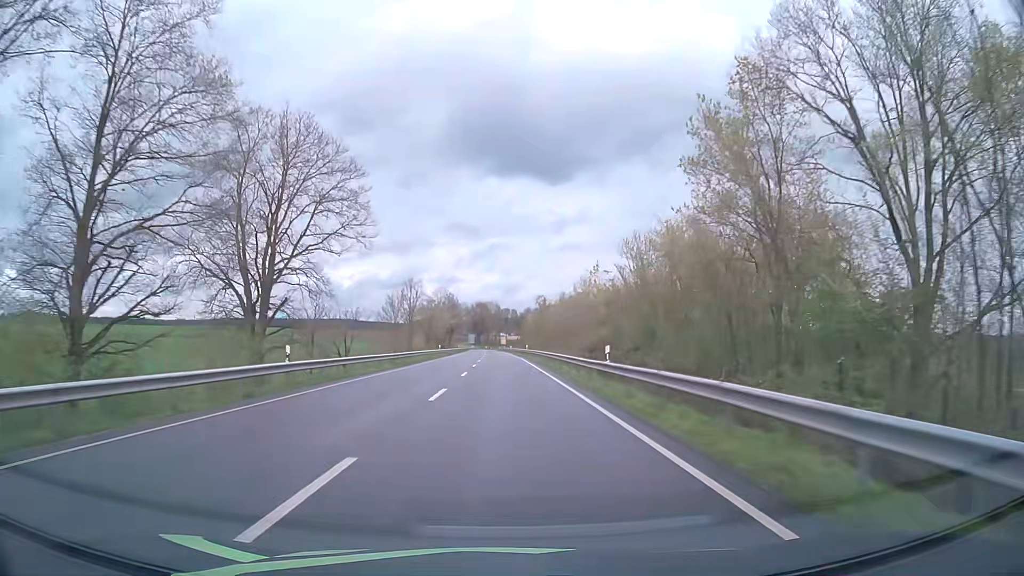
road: secondary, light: Day
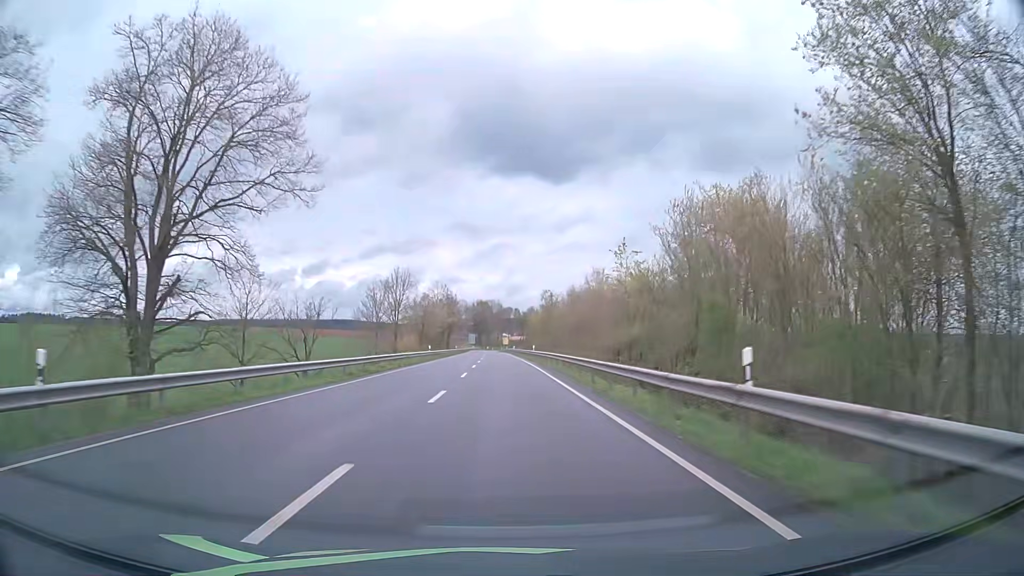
(-0.1, +12.6) m; -1°
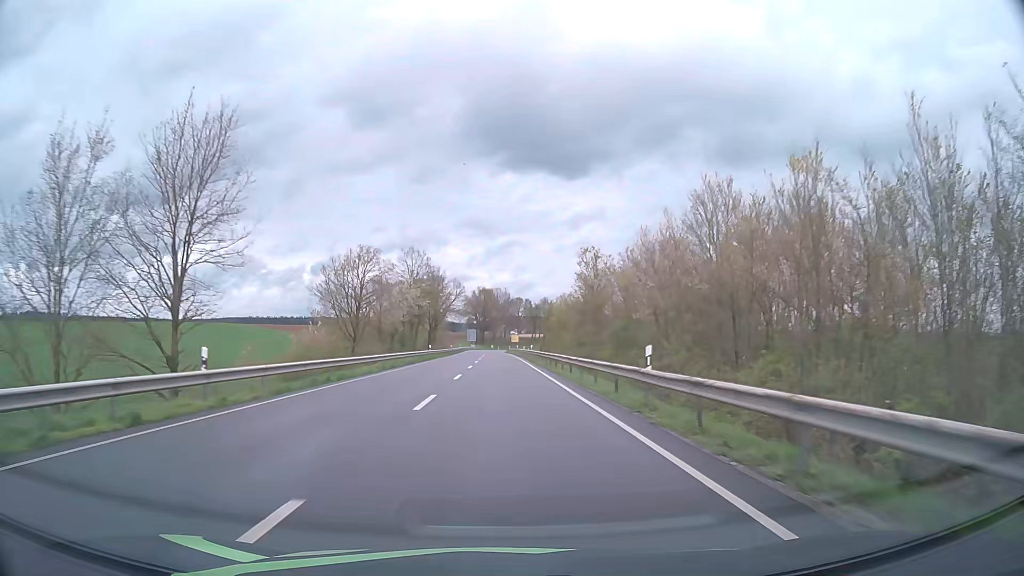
(-0.1, +50.2) m; -1°
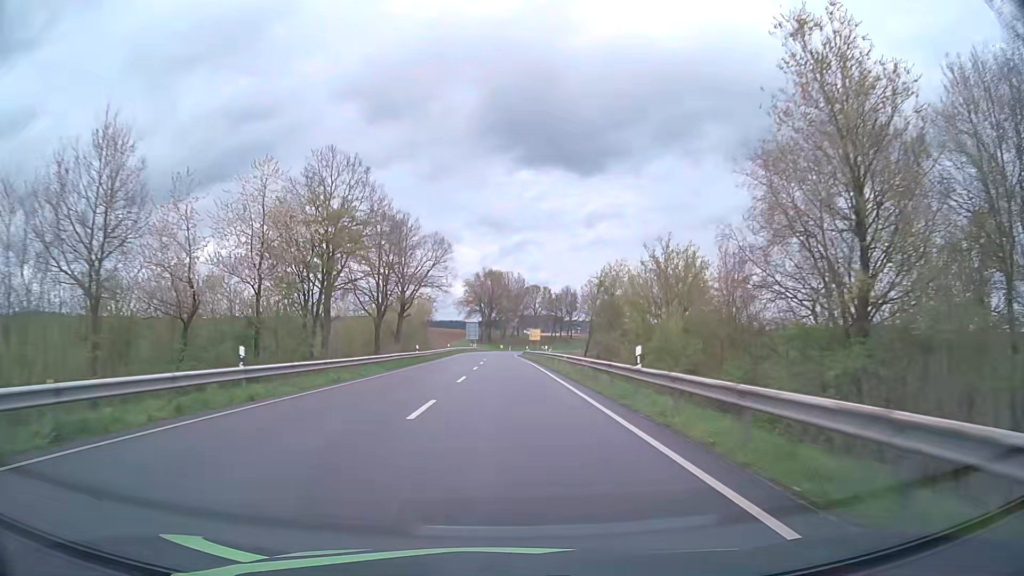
(-0.3, +50.3) m; -1°
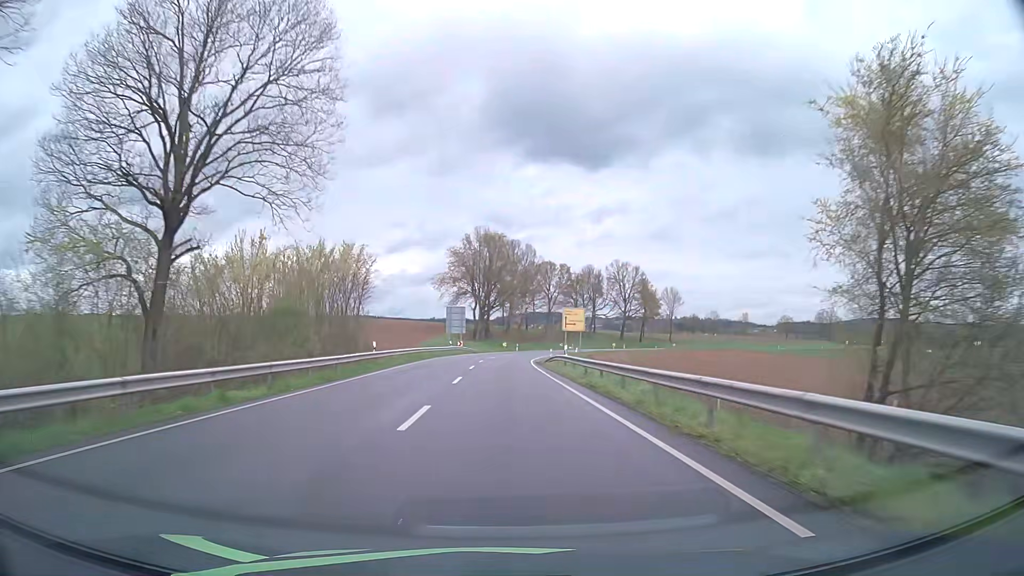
(-0.2, +50.2) m; 0°
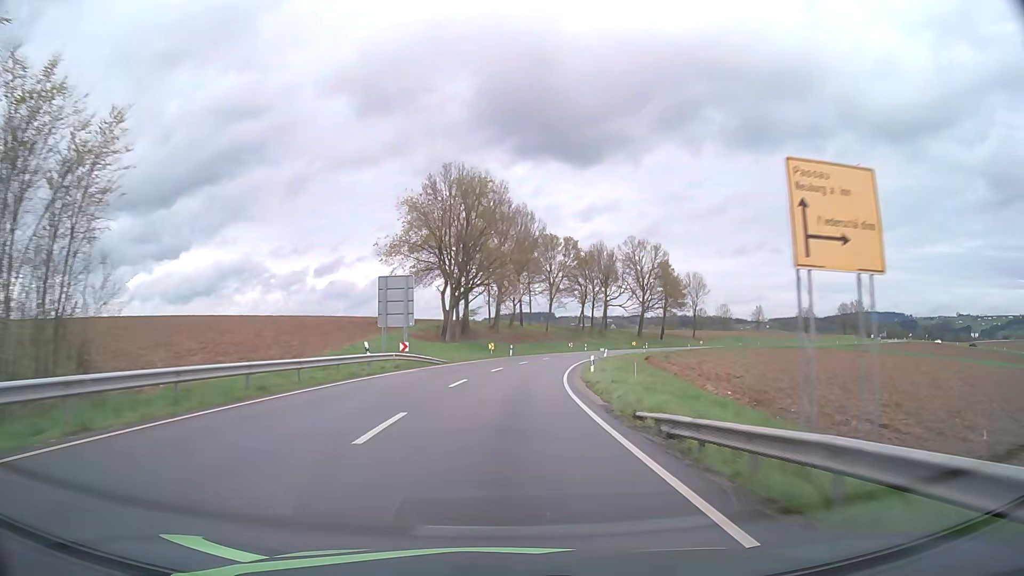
(0.0, +37.7) m; +1°
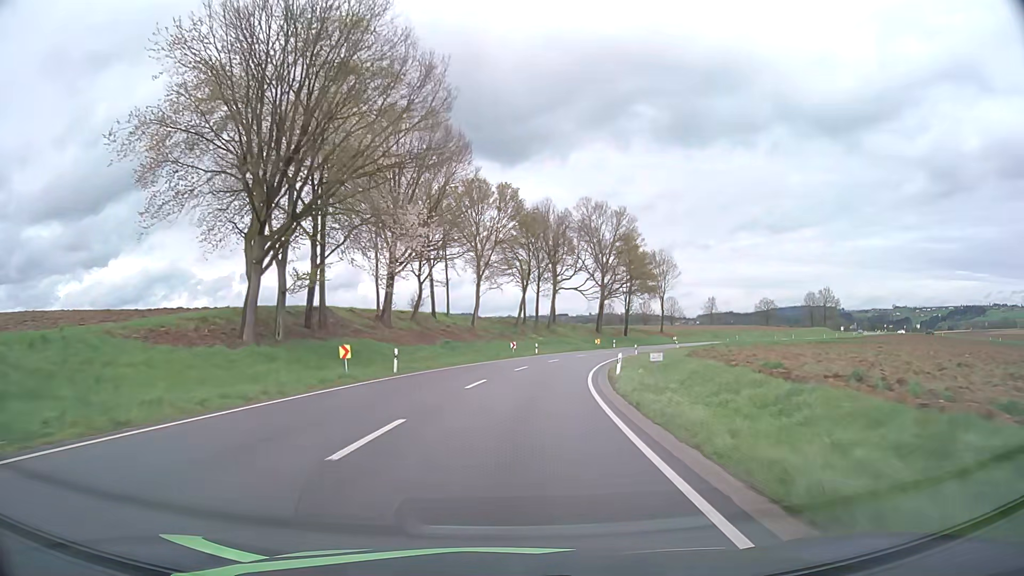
(+2.0, +37.5) m; +6°
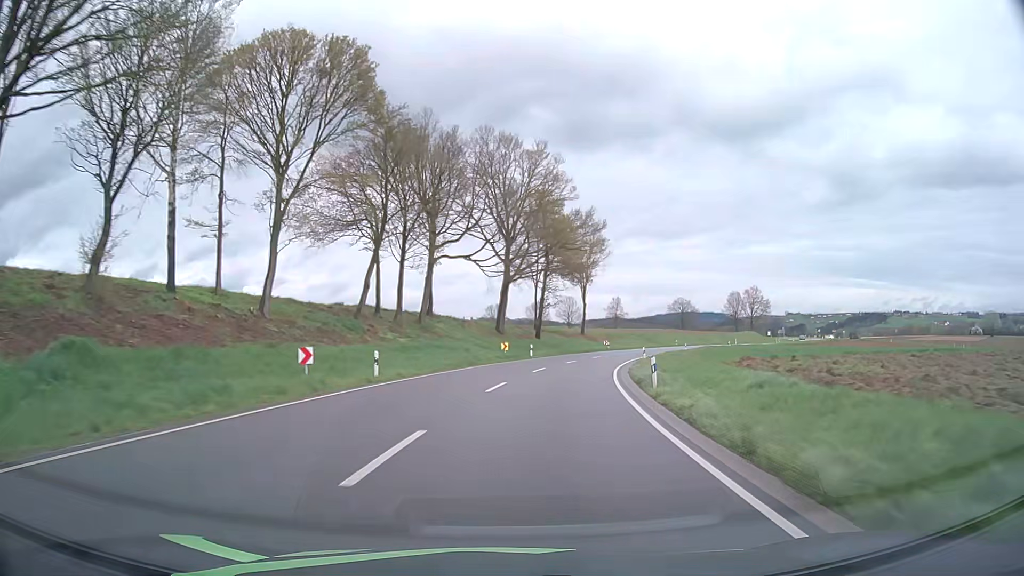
(+3.0, +37.3) m; +10°
(0, +10) (+1, +20) (+3, +30) (+5, +40) (+7, +49) (+10, +59) (+14, +68) (+18, +77) (+22, +86) (+27, +95) m
